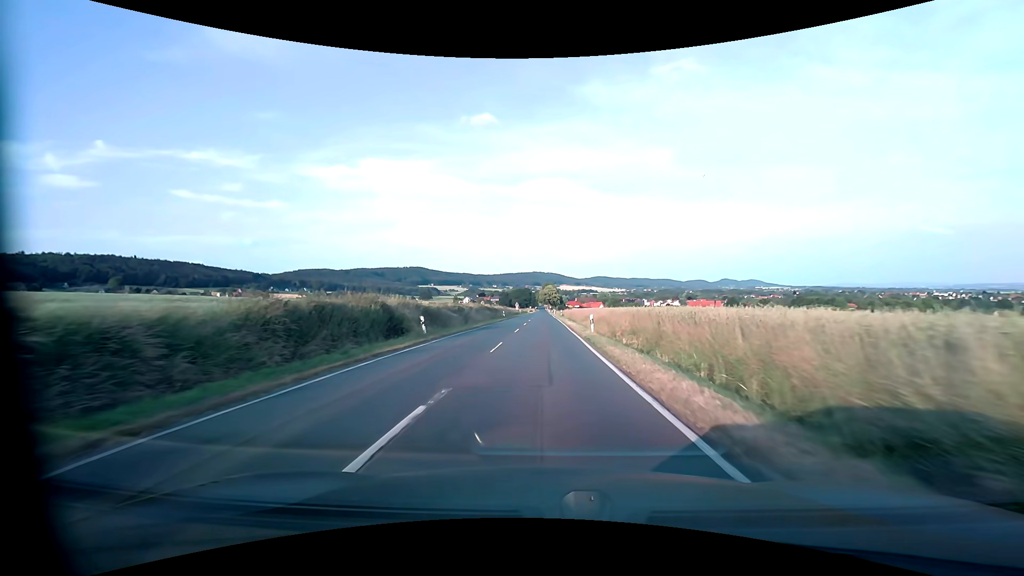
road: secondary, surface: asphalt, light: Day
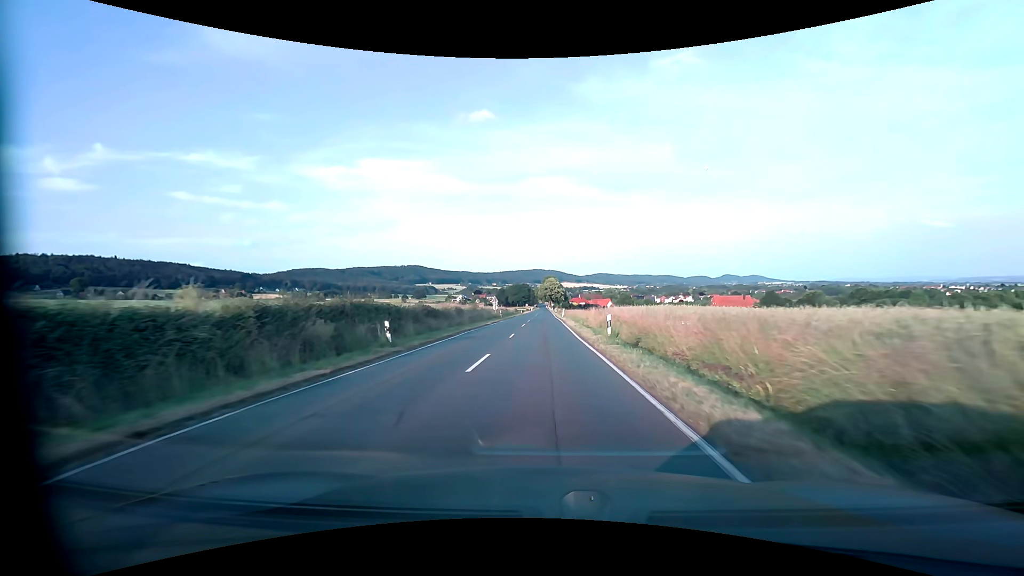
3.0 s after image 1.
(0.0, +52.3) m; 0°
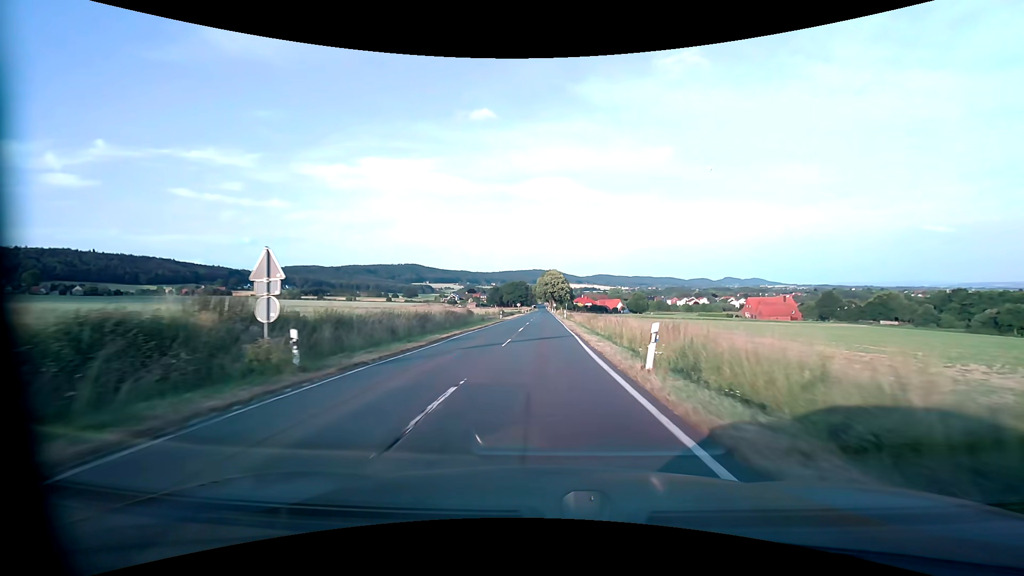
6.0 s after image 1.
(-0.1, +52.9) m; 0°
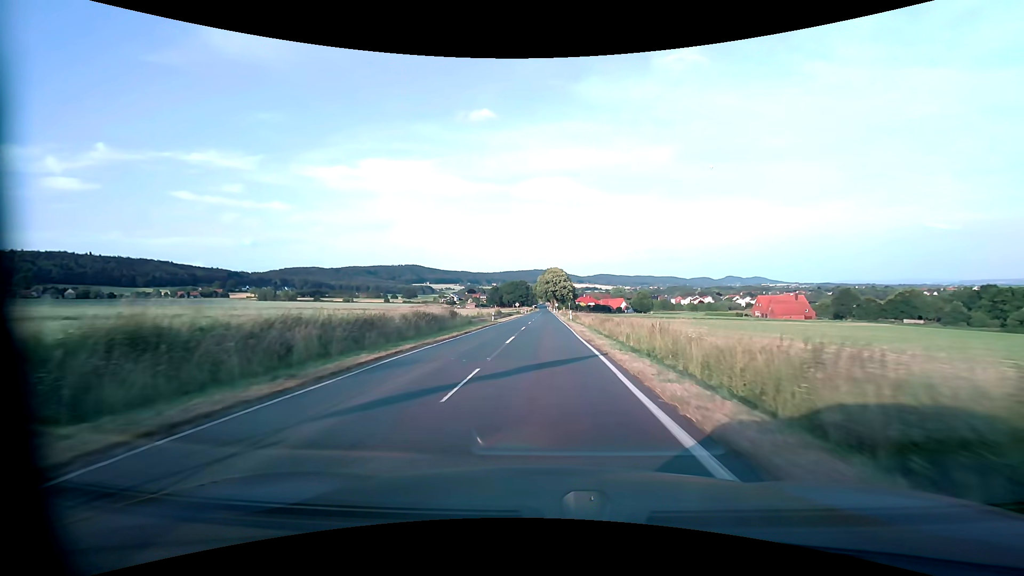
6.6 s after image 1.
(0.0, +10.7) m; 0°
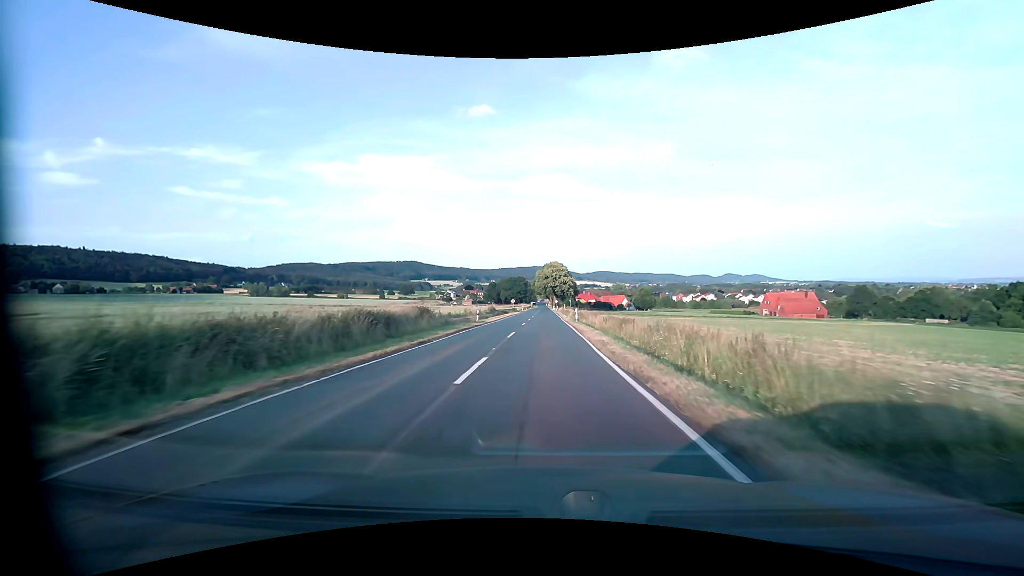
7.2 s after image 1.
(0.0, +10.7) m; 0°
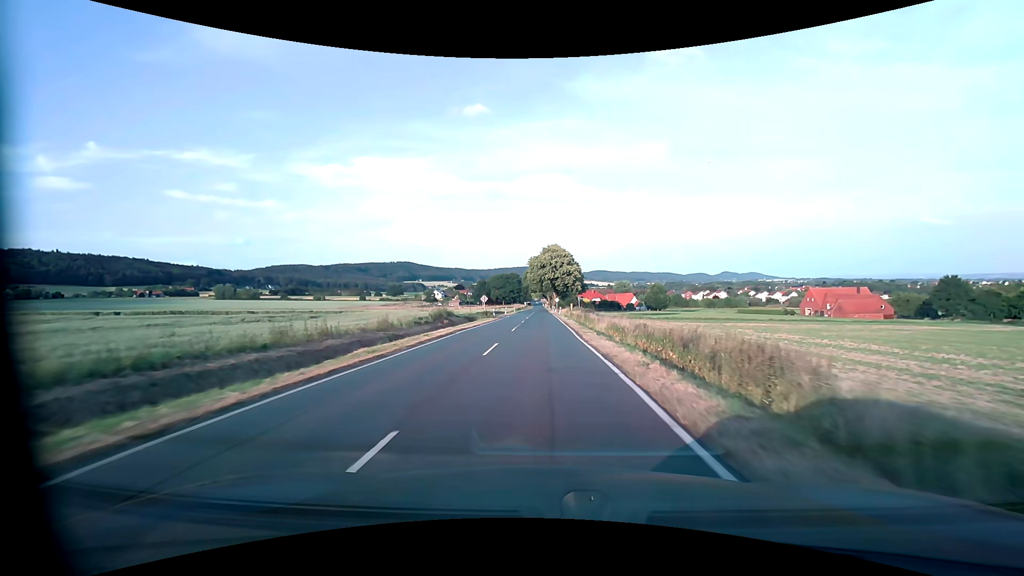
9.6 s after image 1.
(+0.2, +42.8) m; 0°
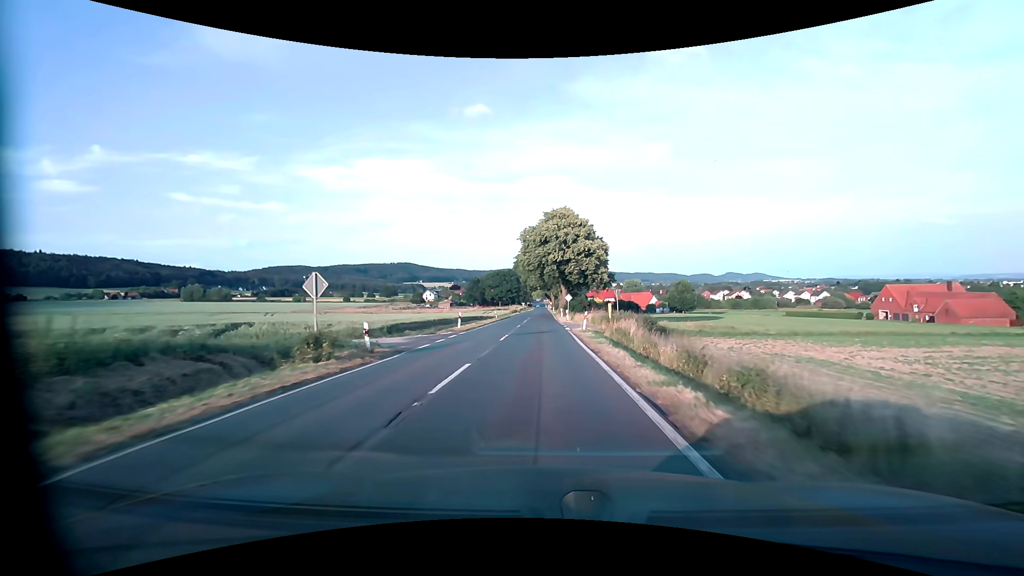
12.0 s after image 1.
(0.0, +41.5) m; 0°
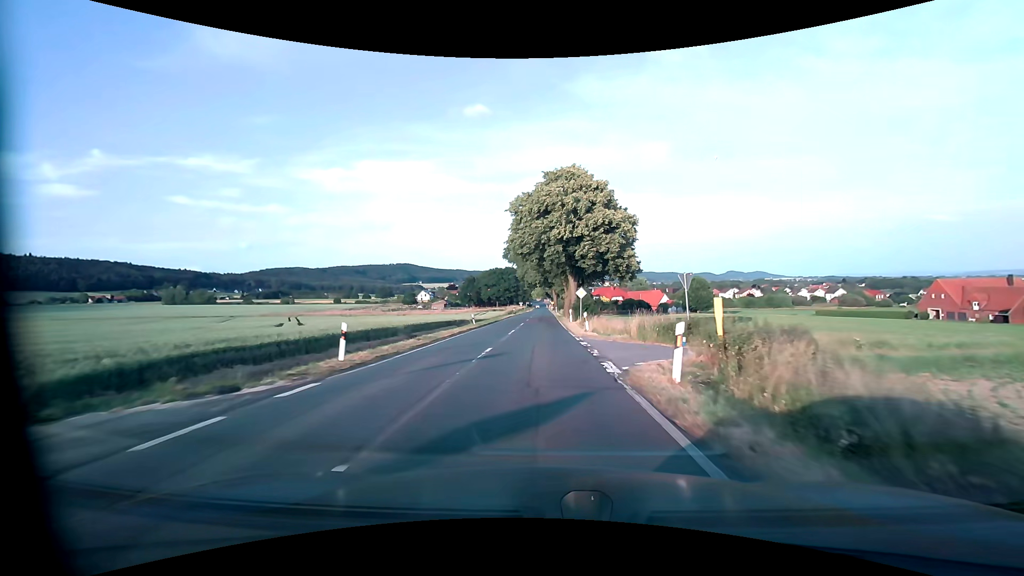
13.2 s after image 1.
(0.0, +19.3) m; 0°
(0, +10) (0, +20) (0, +30) (0, +40) (0, +50) (0, +60) (0, +70) (0, +80) (0, +90) (0, +100) m
